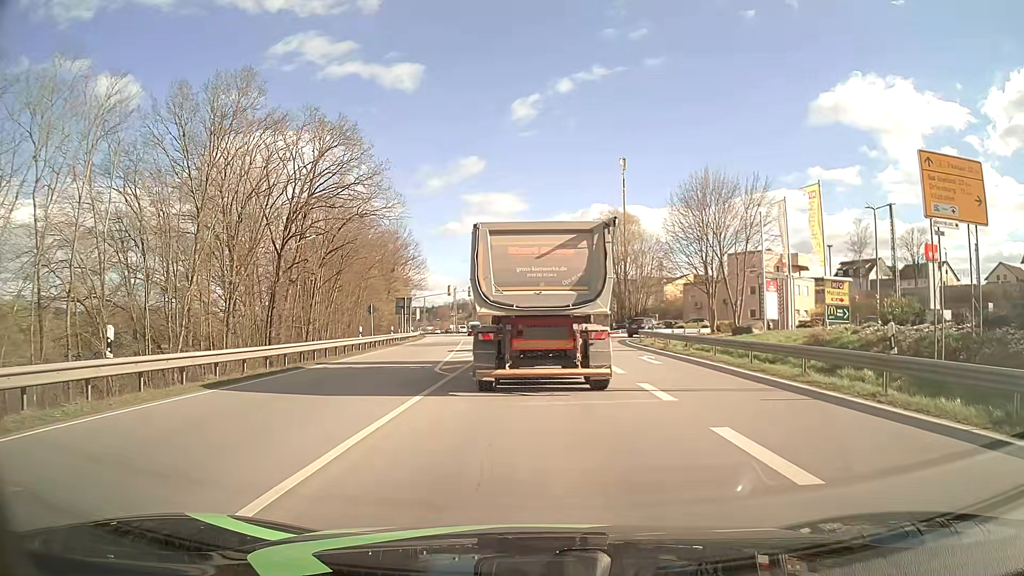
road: primary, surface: asphalt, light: Day
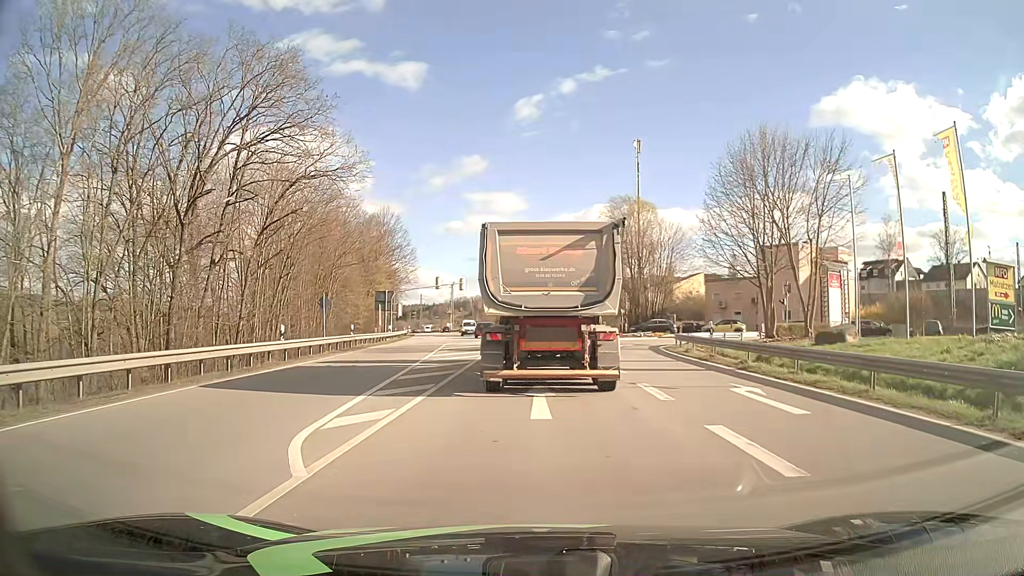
(-0.1, +11.5) m; 0°
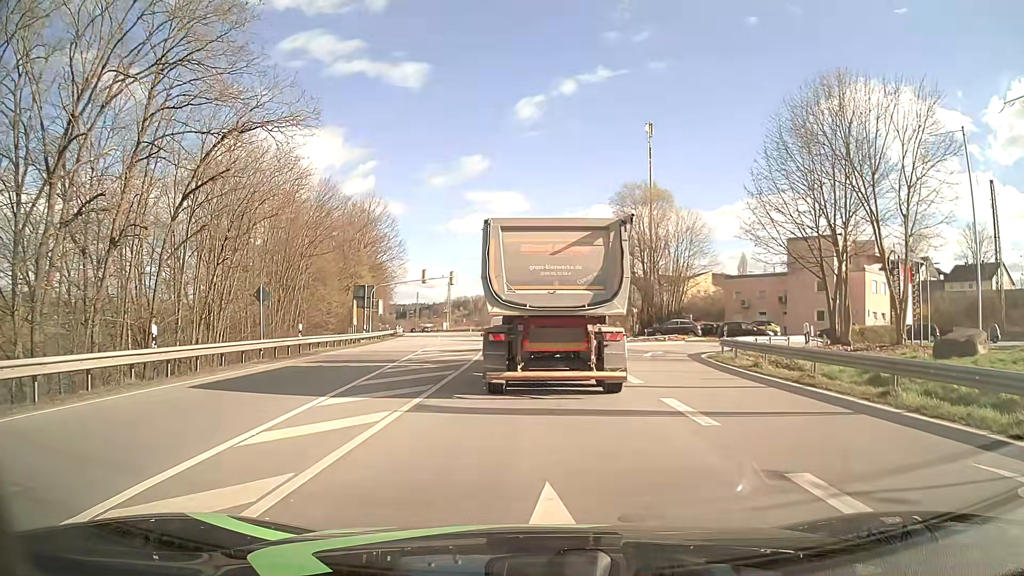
(-0.1, +8.8) m; -1°
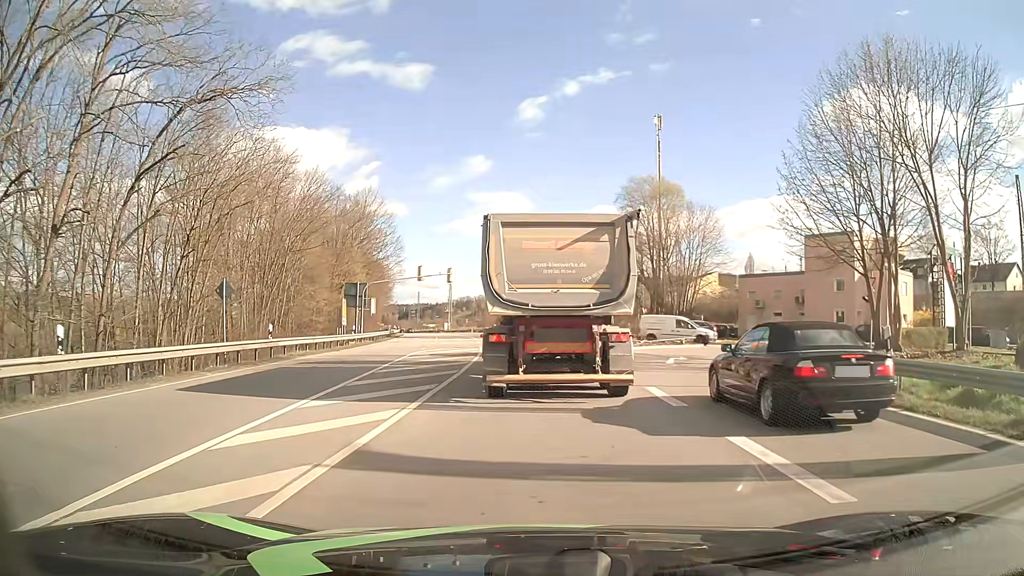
(0.0, +3.9) m; 0°
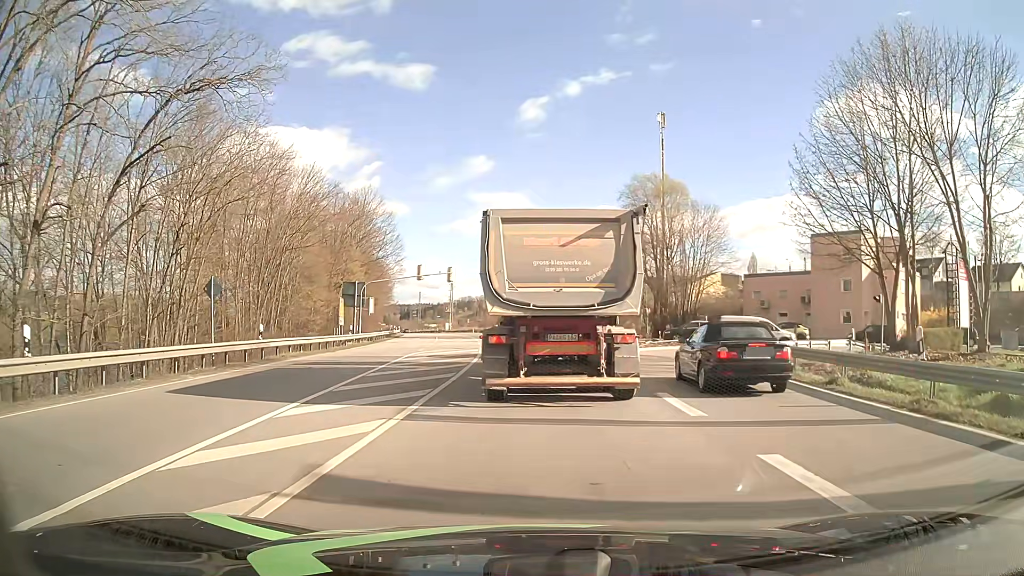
(0.0, +1.1) m; -2°
